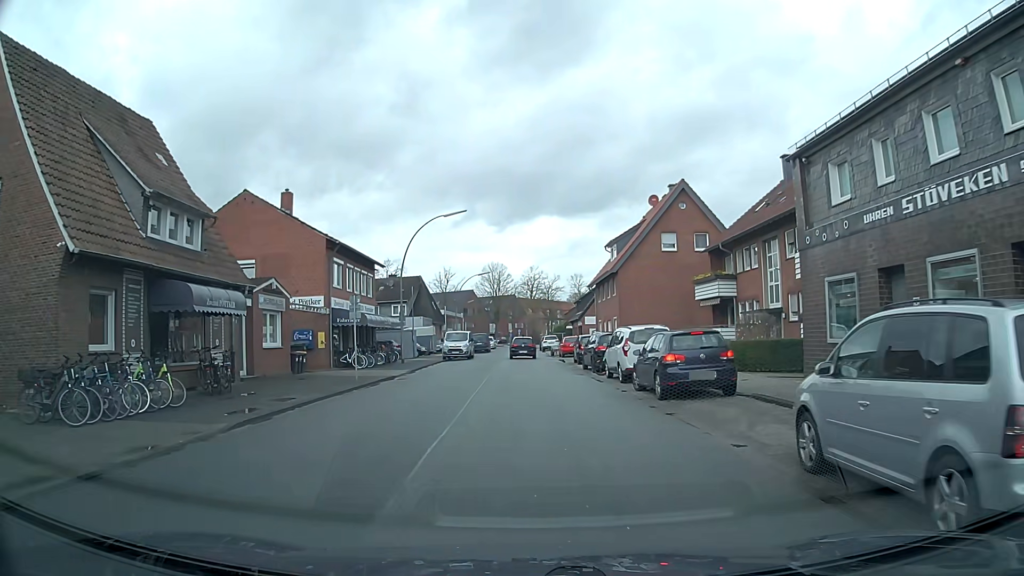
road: residential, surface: asphalt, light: Day
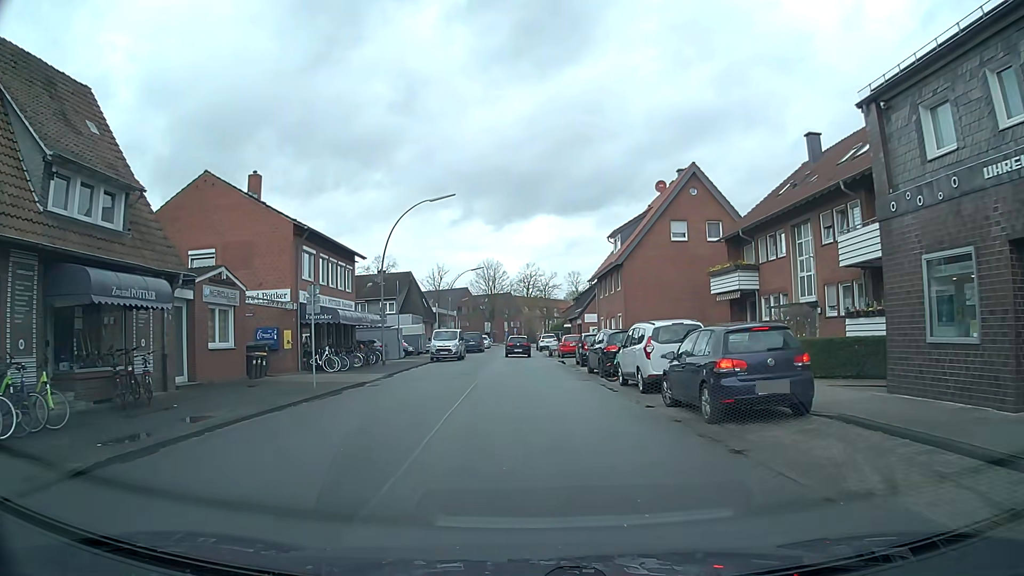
(0.0, +4.4) m; -1°
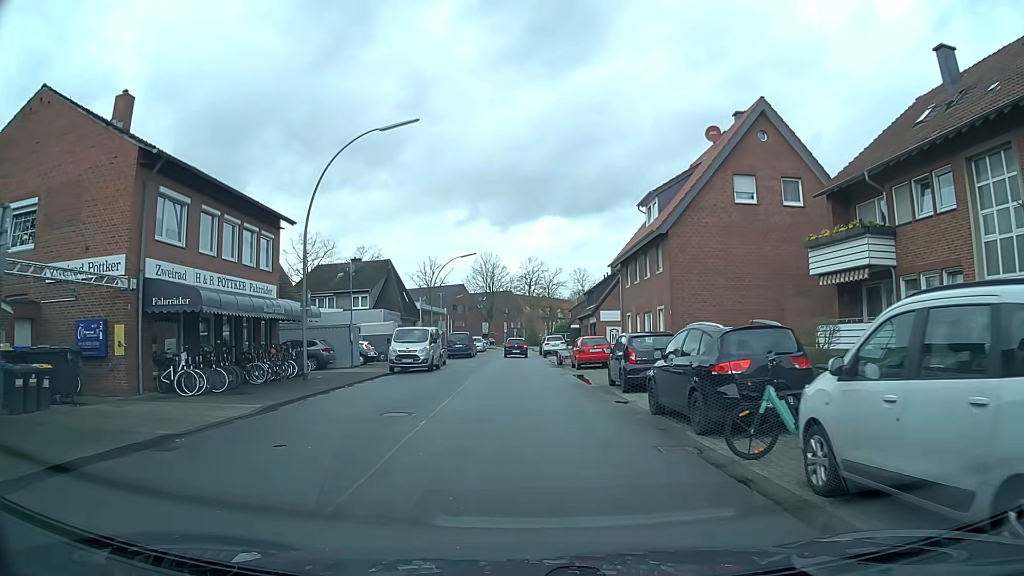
(+0.1, +13.2) m; 0°
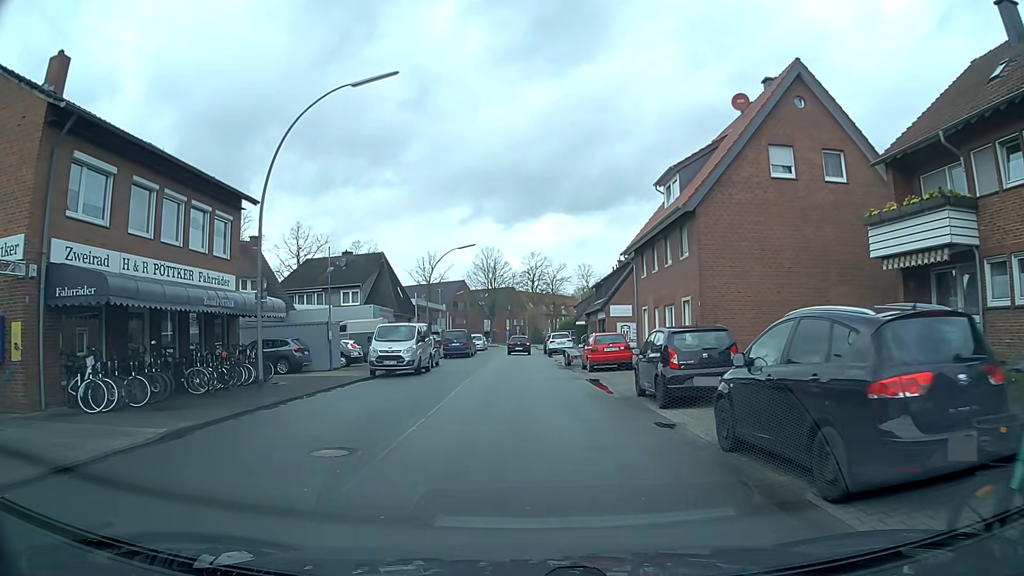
(0.0, +4.4) m; +1°
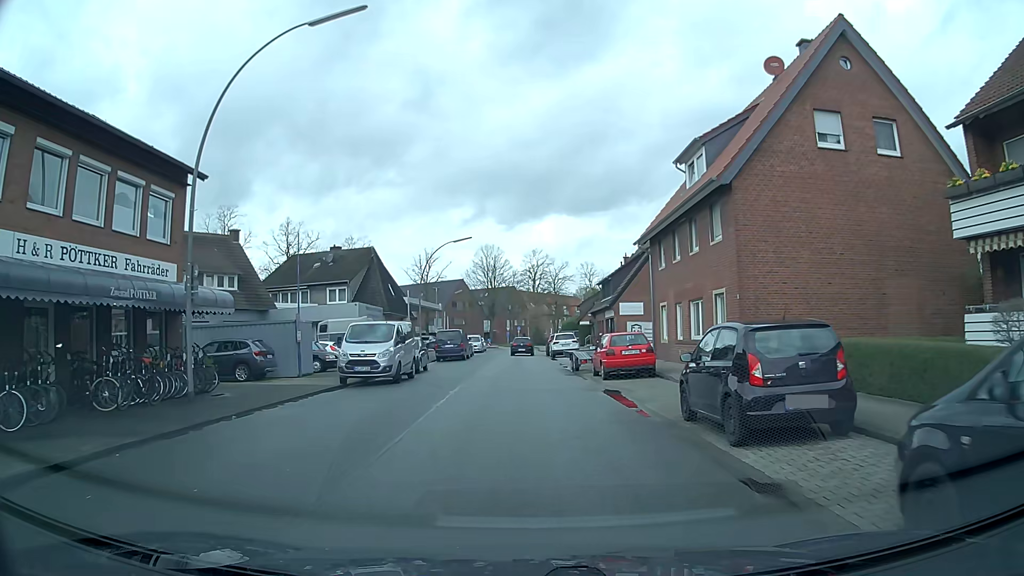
(0.0, +4.4) m; 0°
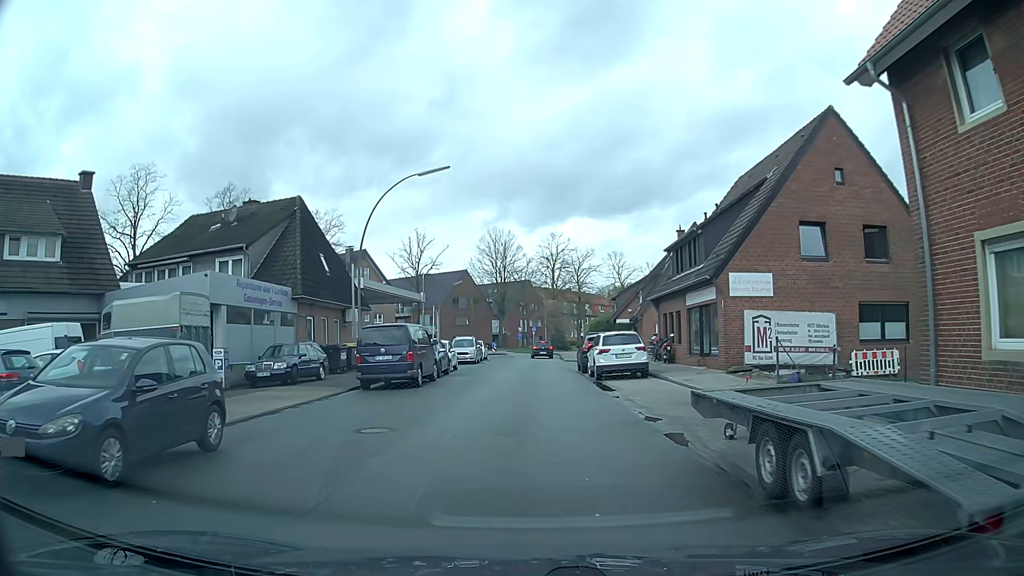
(-0.2, +22.2) m; -2°
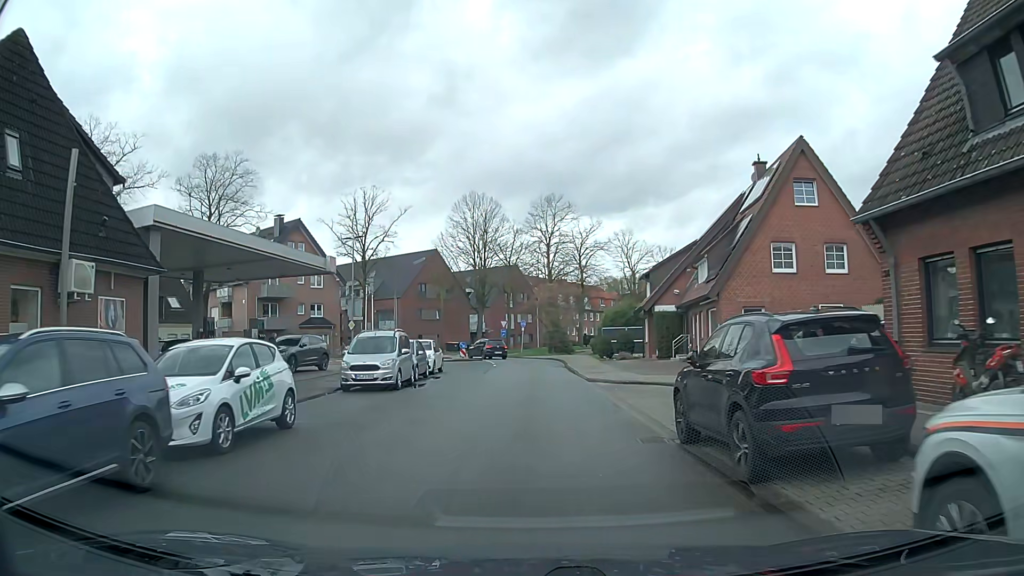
(+0.3, +23.2) m; +1°
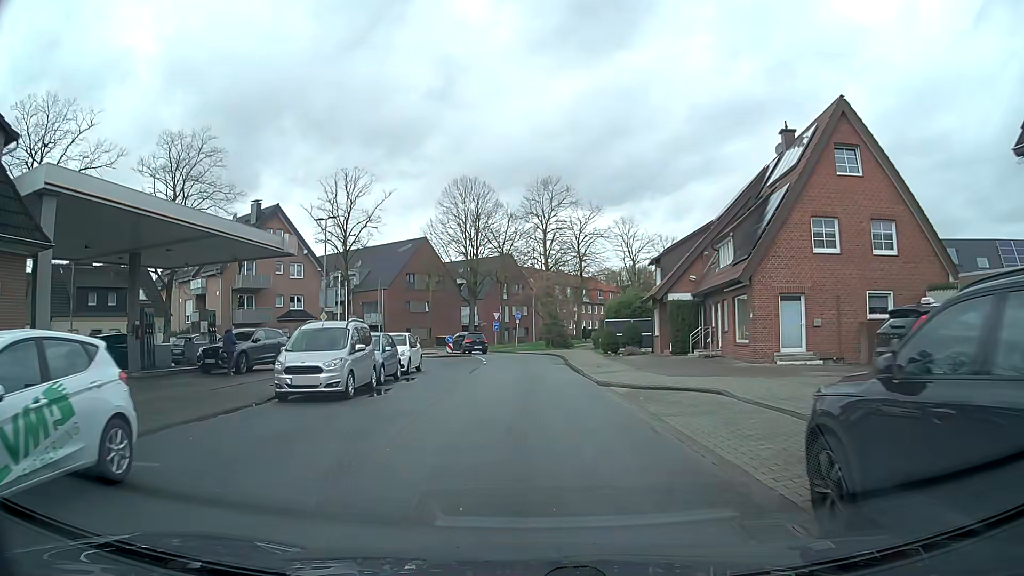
(+0.1, +4.9) m; +1°
(0, +10) (0, +20) (0, +30) (-1, +40) (-5, +49) (-5, +59) (-1, +68) (+4, +77) (+8, +85) (+13, +94) m
